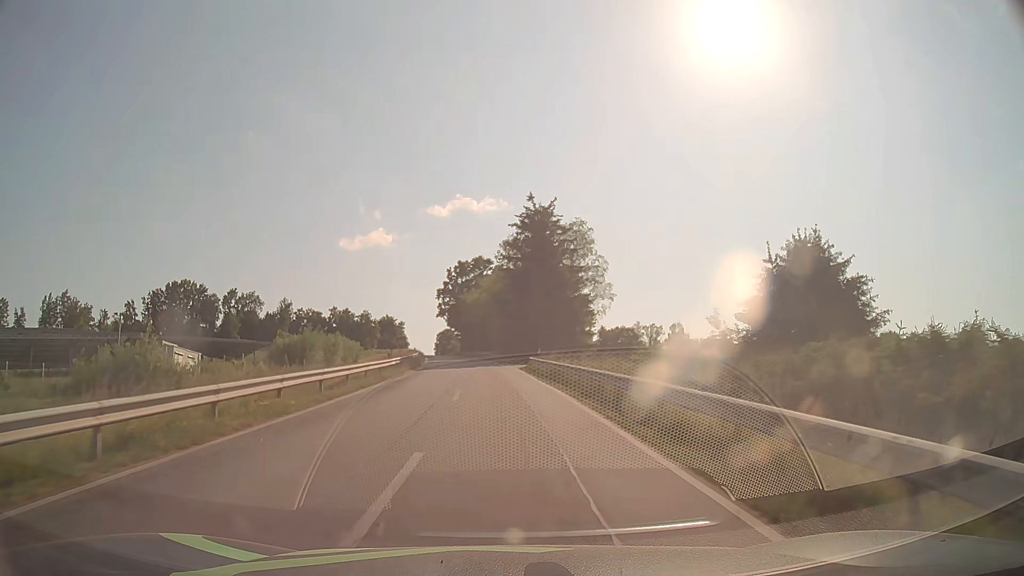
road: tertiary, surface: asphalt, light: Day
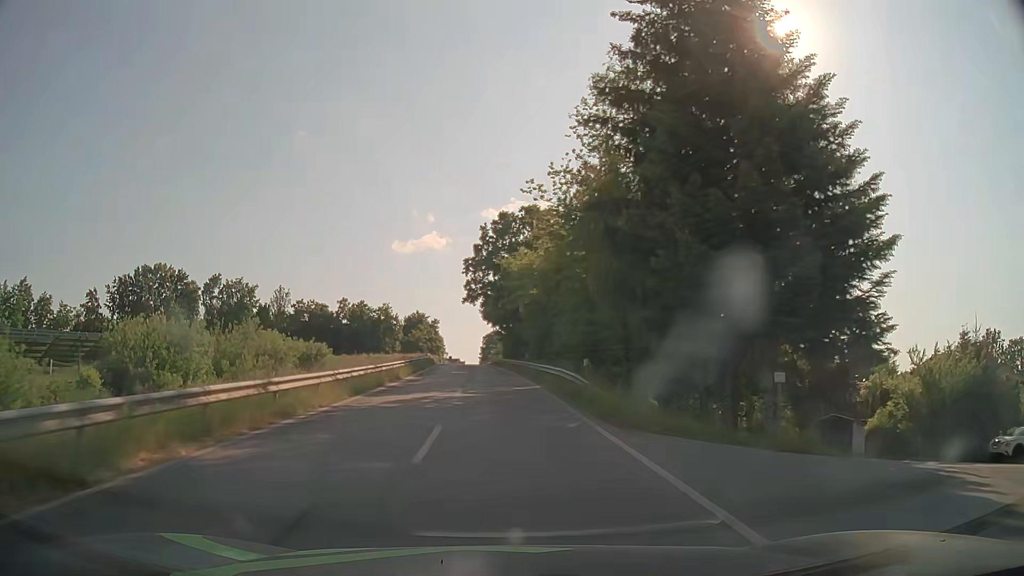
(-1.8, +45.2) m; -5°
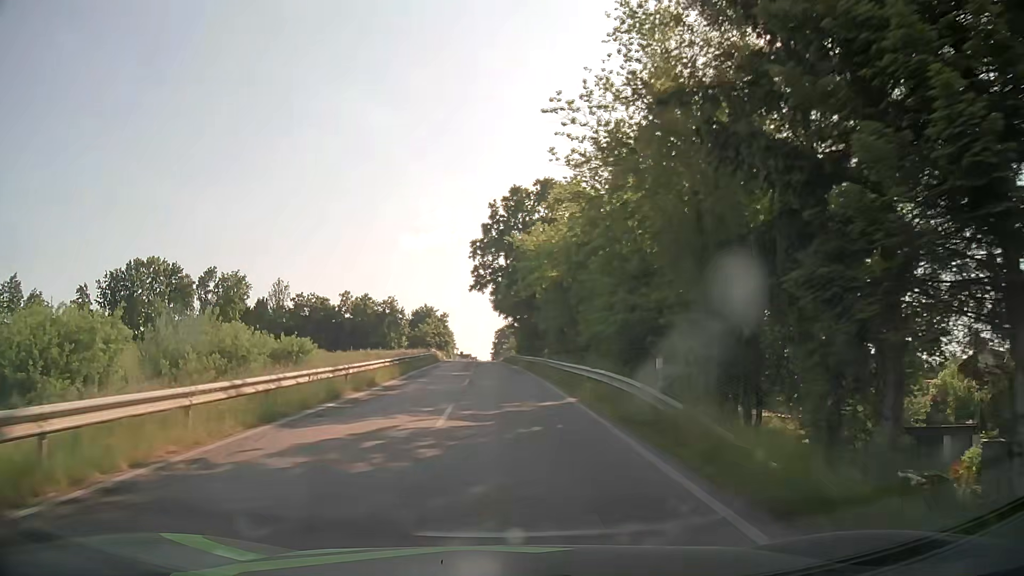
(-0.1, +9.1) m; -1°
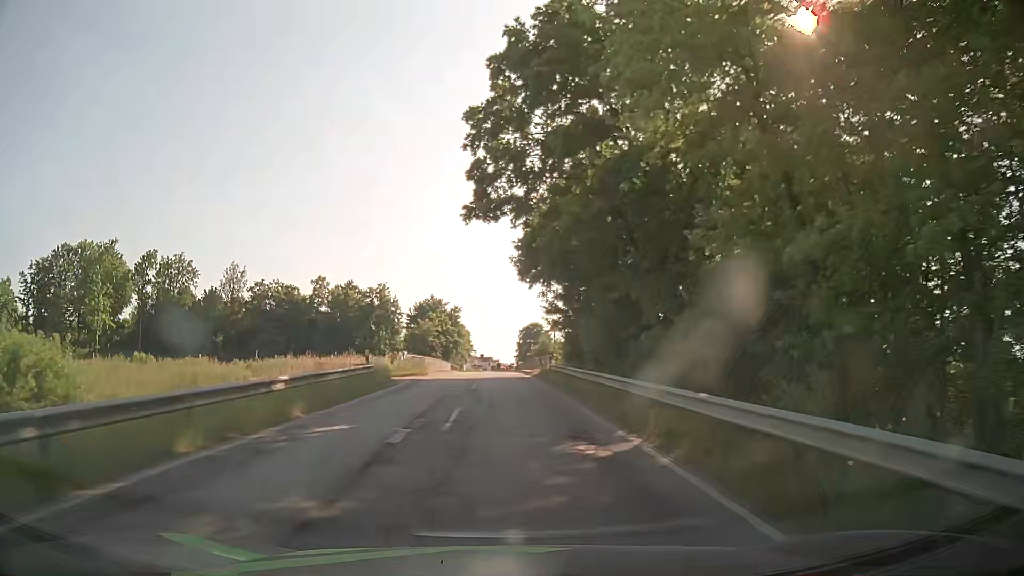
(-0.9, +36.5) m; -2°
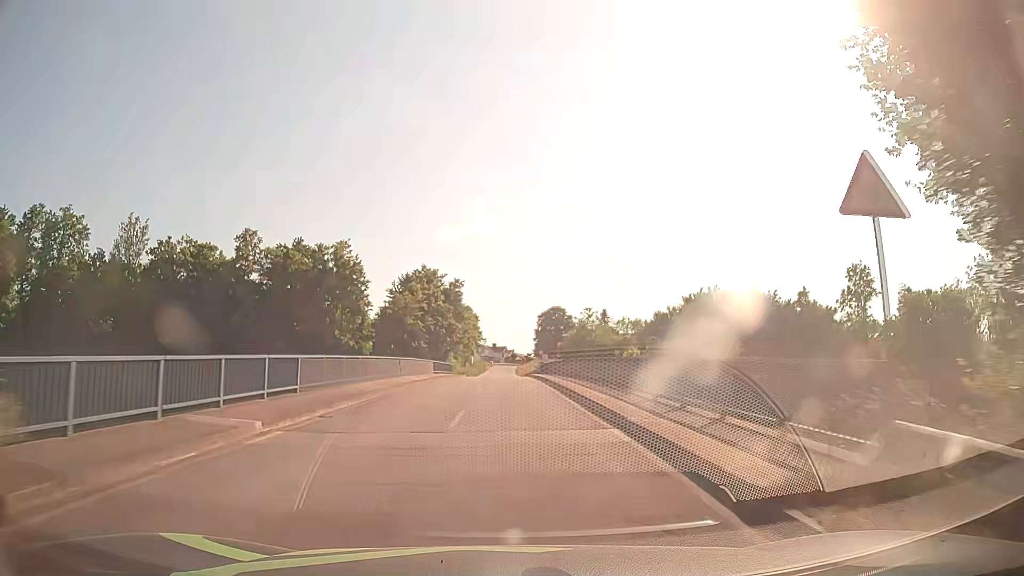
(-0.4, +36.7) m; -1°
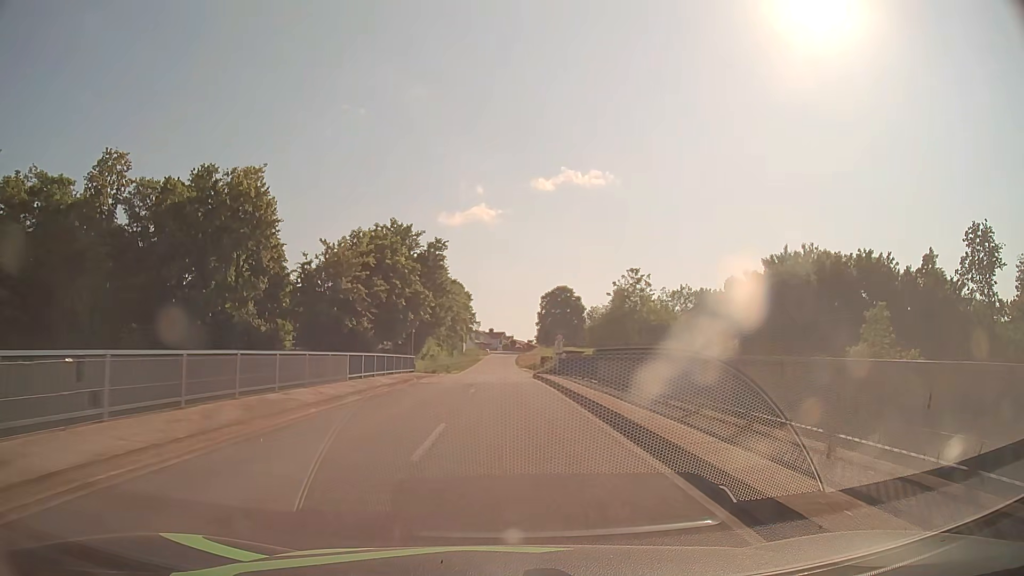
(0.0, +27.7) m; 0°
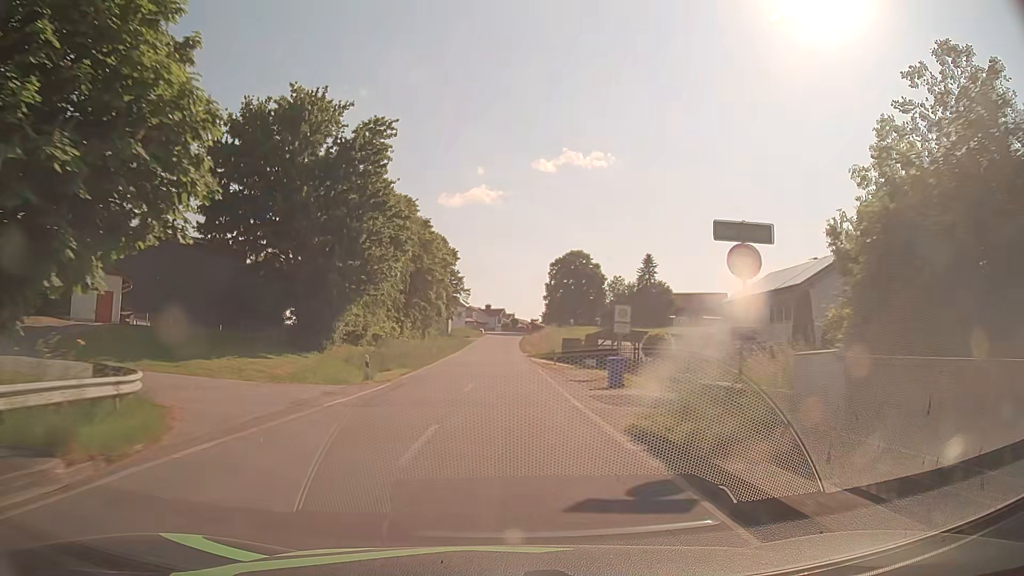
(0.0, +37.1) m; 0°
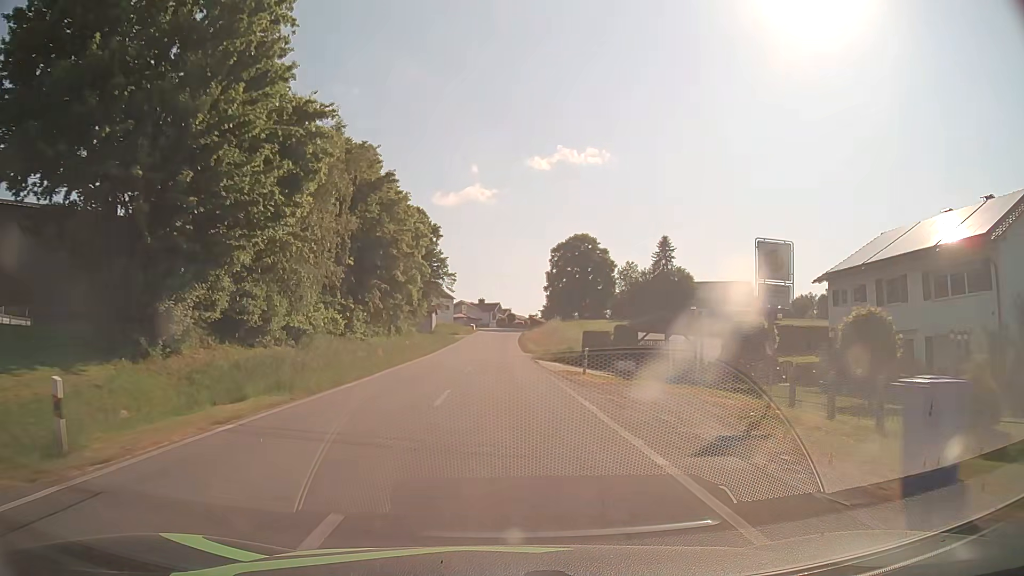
(+0.1, +18.5) m; 0°
(0, +10) (0, +20) (0, +30) (0, +40) (0, +50) (0, +60) (0, +70) (0, +80) (0, +90) (+1, +100) m
